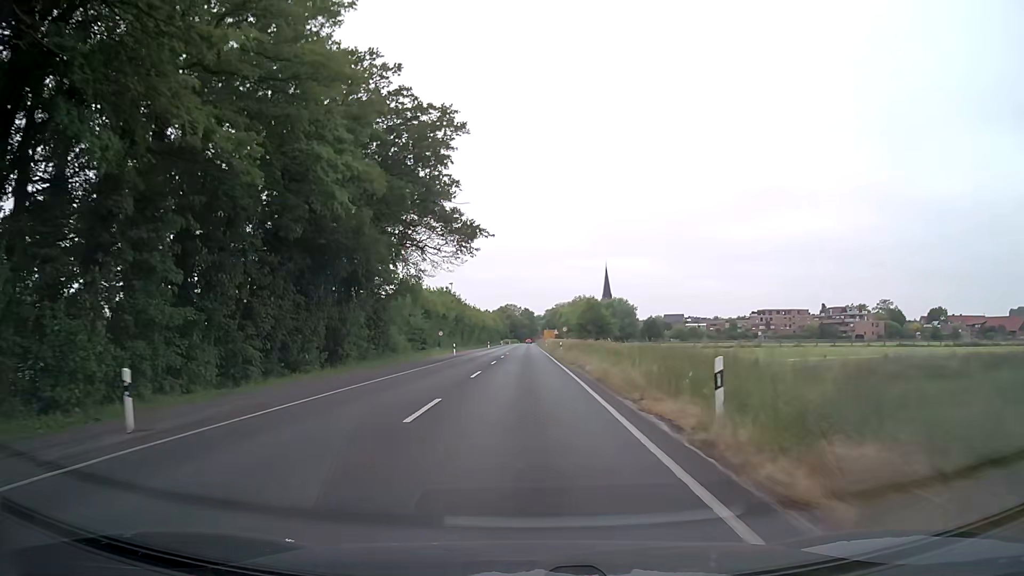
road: secondary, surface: asphalt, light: Day
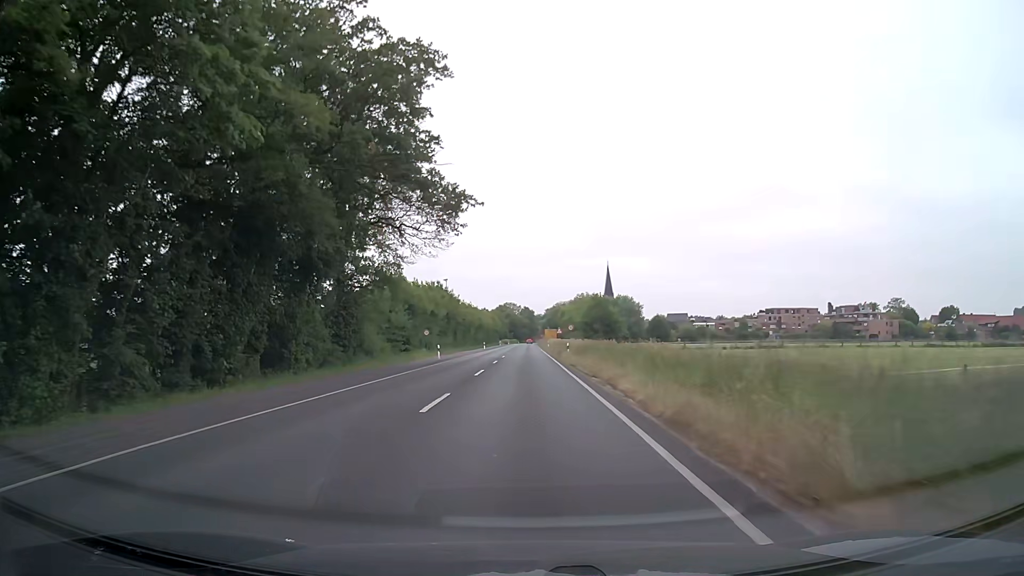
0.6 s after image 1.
(0.0, +10.5) m; 0°
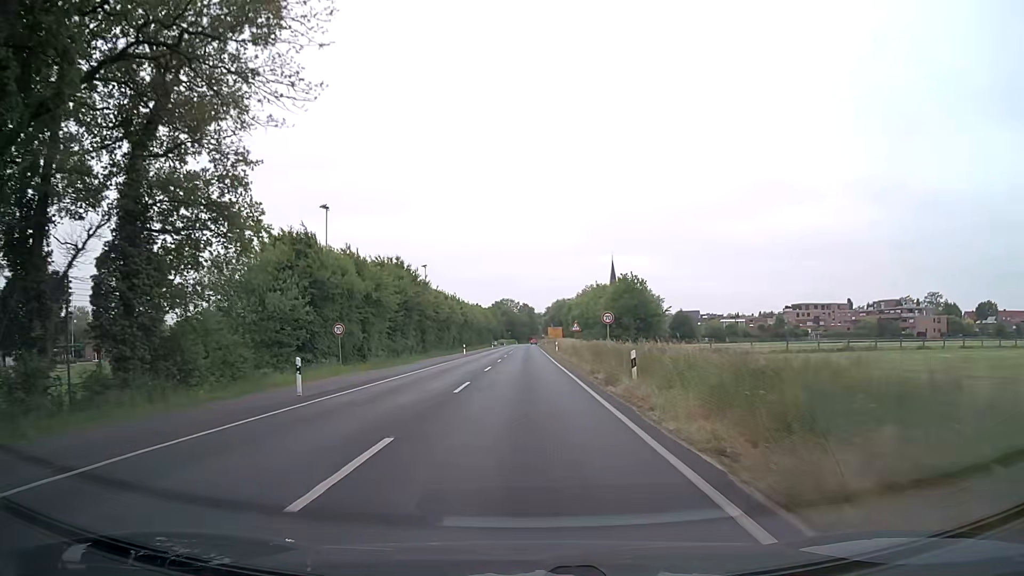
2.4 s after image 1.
(+0.1, +30.6) m; 0°
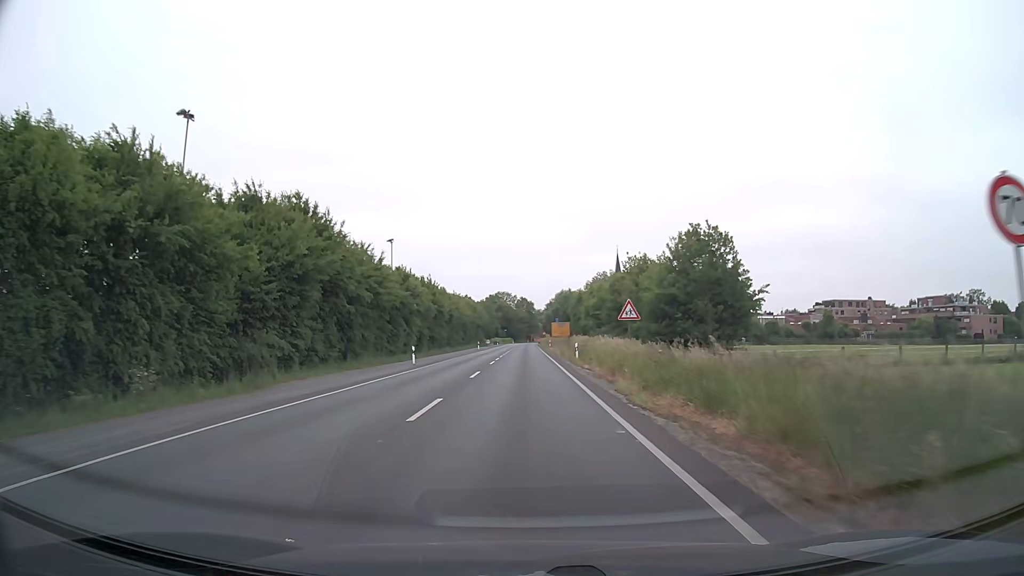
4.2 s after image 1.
(+0.1, +30.0) m; 0°
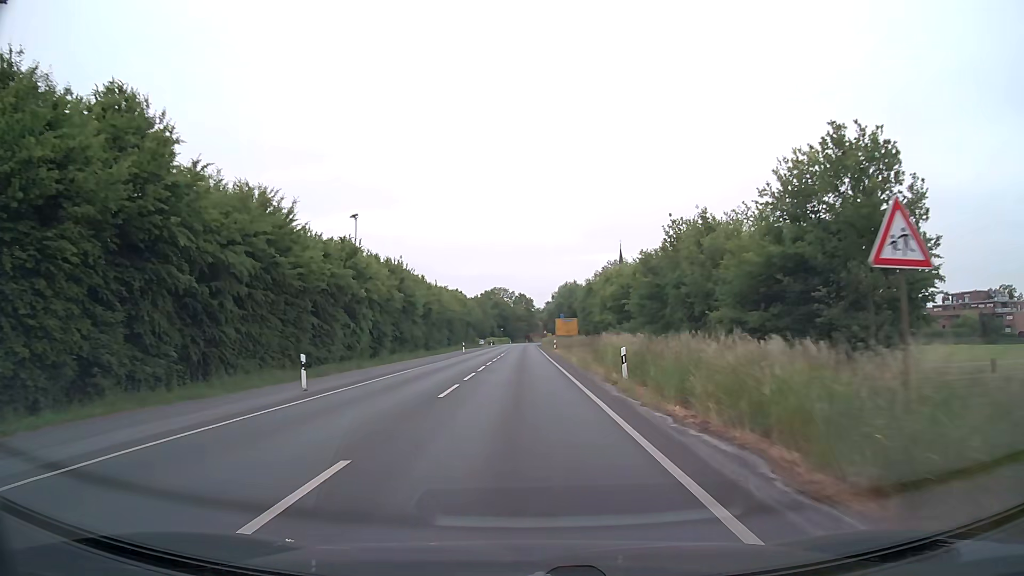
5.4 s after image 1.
(0.0, +19.4) m; 0°
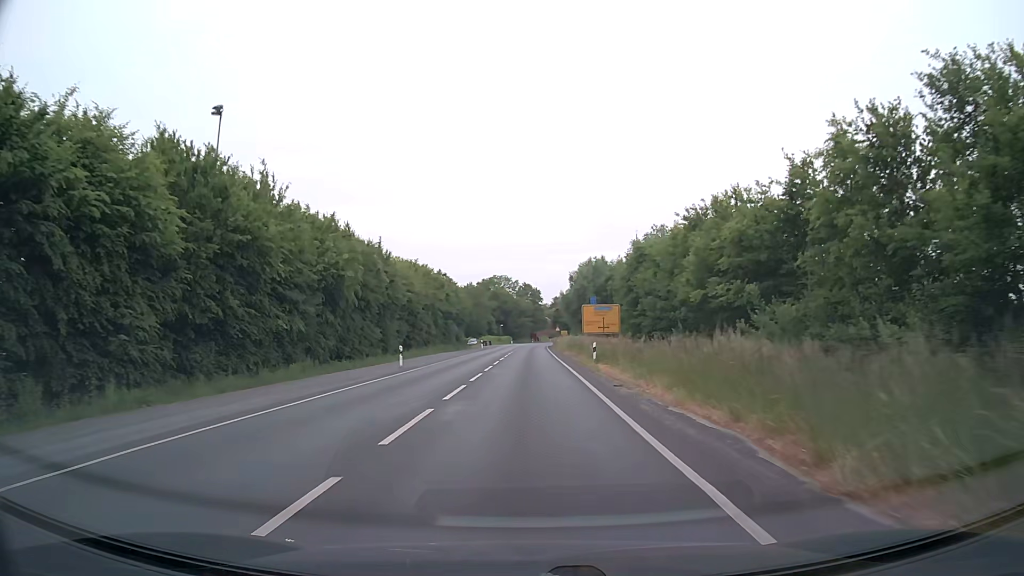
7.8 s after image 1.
(-0.2, +36.9) m; 0°
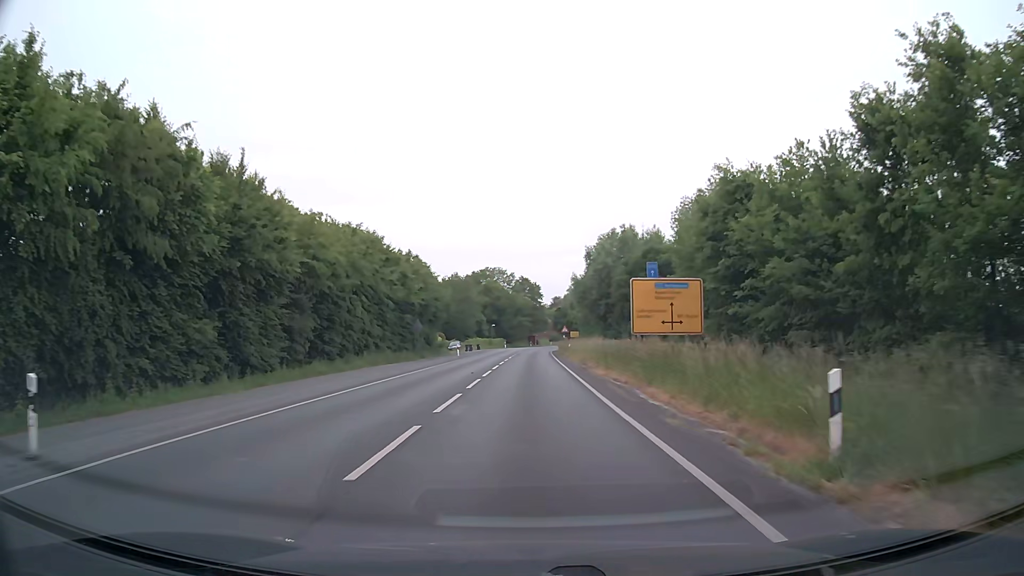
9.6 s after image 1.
(-0.1, +26.0) m; 0°
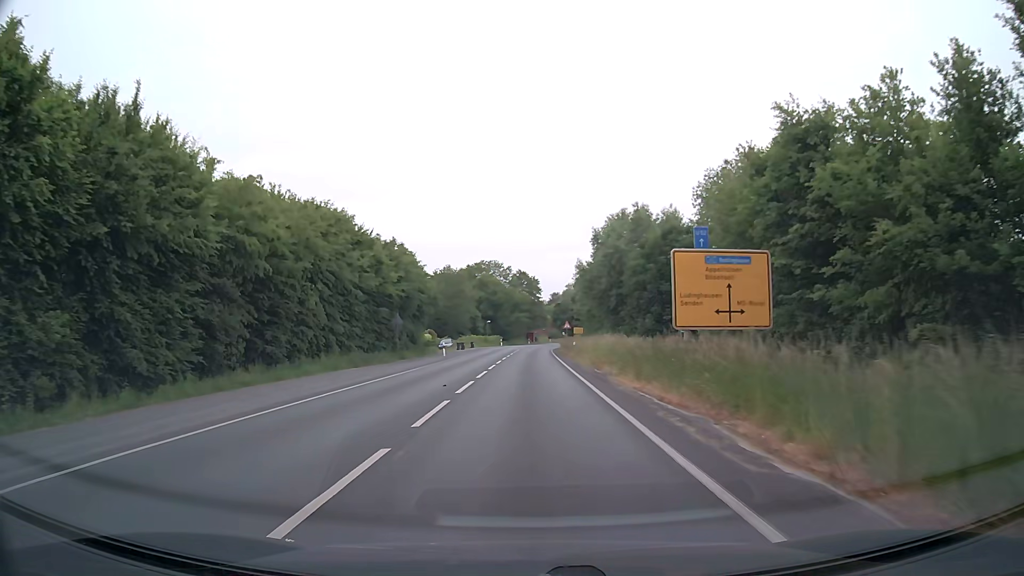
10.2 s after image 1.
(0.0, +8.3) m; +1°
(0, +10) (0, +20) (0, +30) (0, +40) (0, +50) (0, +60) (0, +70) (+1, +80) (+1, +90) (+2, +100) m
